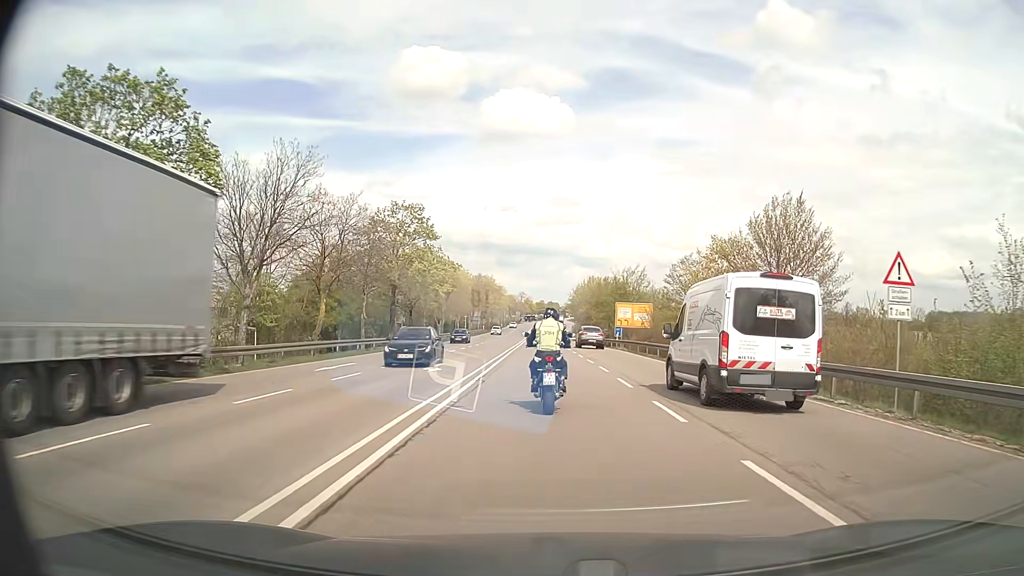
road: secondary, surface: asphalt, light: Day
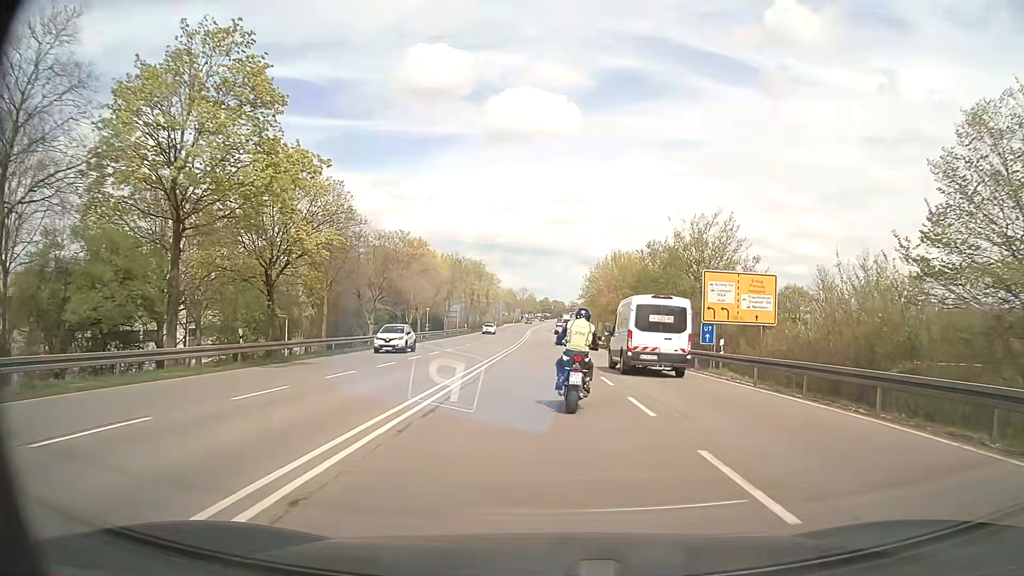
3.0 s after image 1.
(-0.4, +35.5) m; -1°
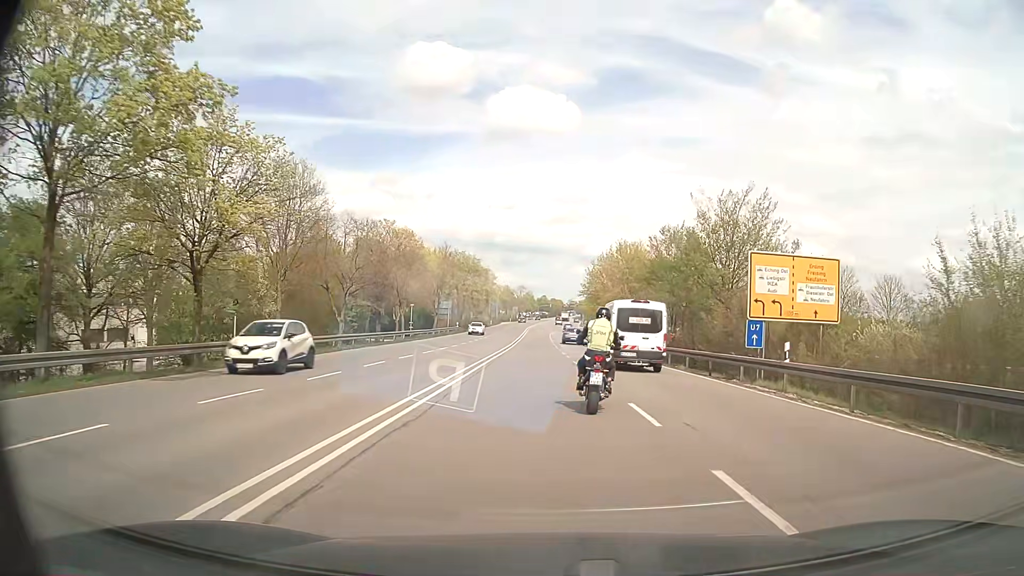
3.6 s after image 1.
(0.0, +7.1) m; 0°
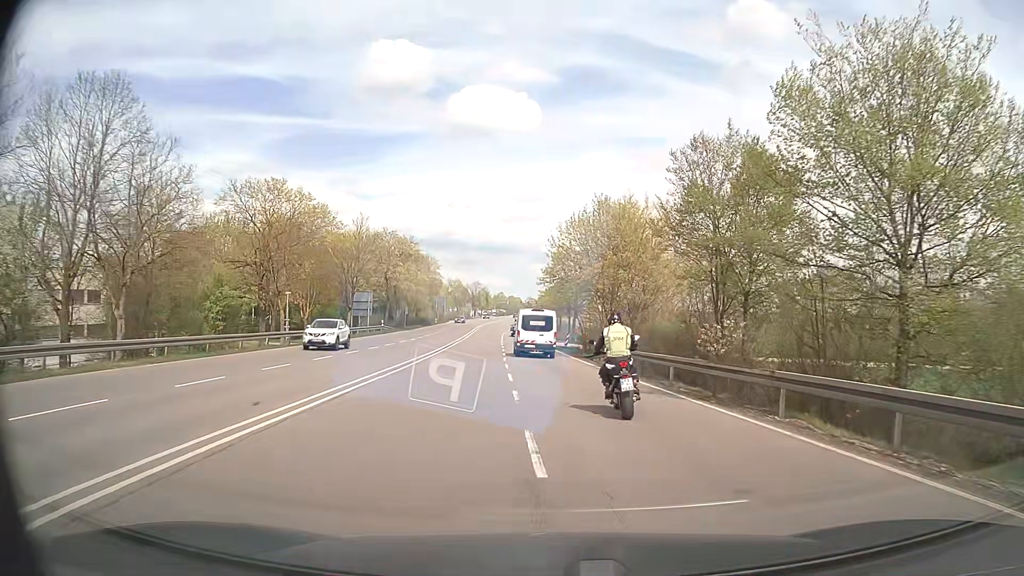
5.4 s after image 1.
(+0.9, +21.2) m; +4°
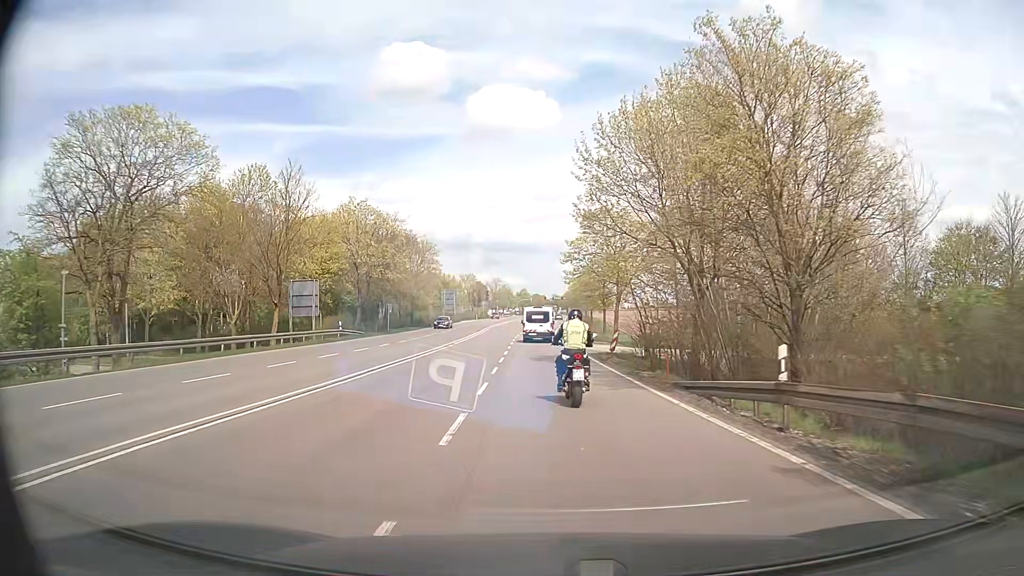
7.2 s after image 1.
(-0.3, +22.6) m; -2°
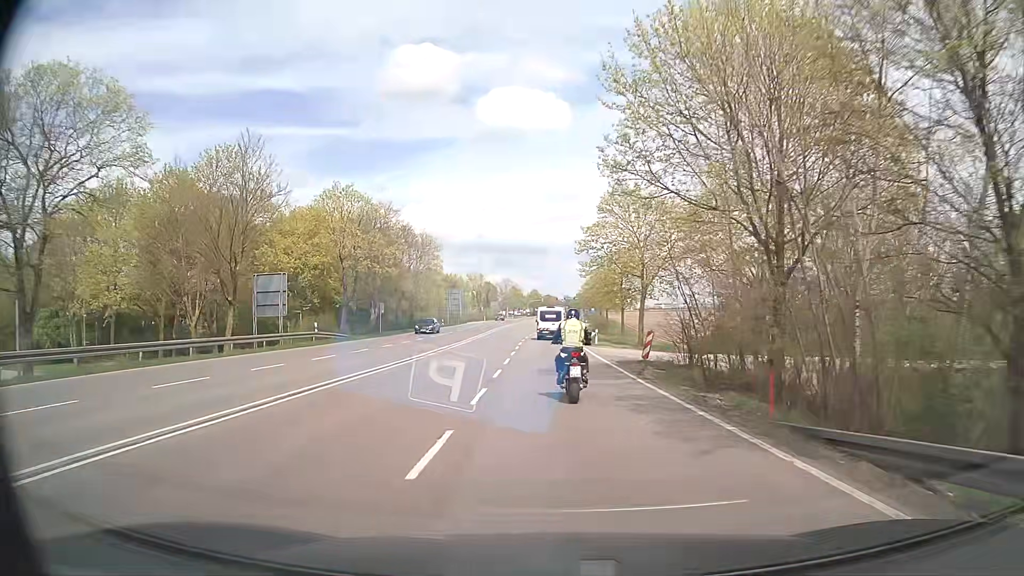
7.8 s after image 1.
(-0.1, +7.9) m; -1°
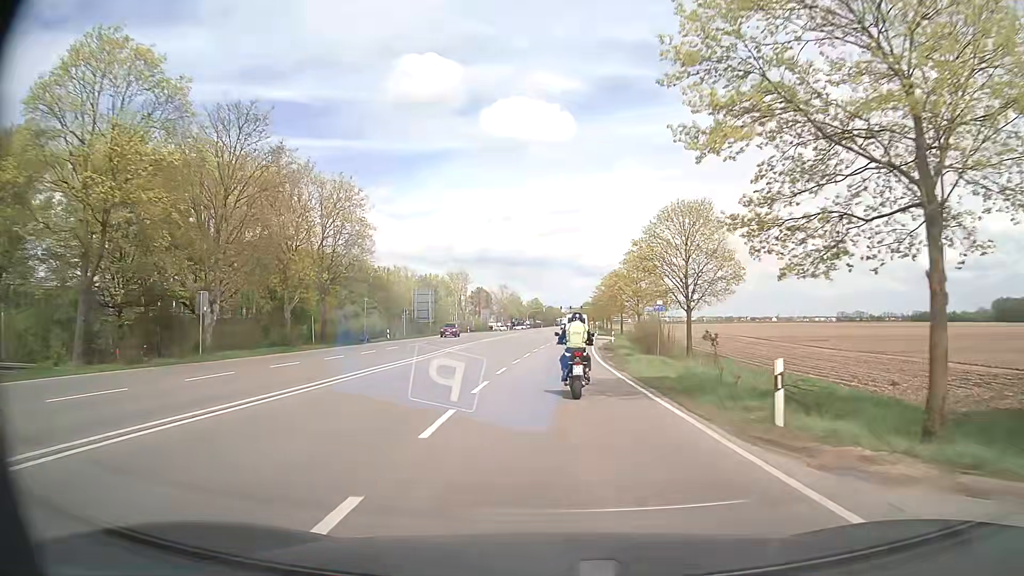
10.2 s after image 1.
(-0.3, +33.9) m; 0°
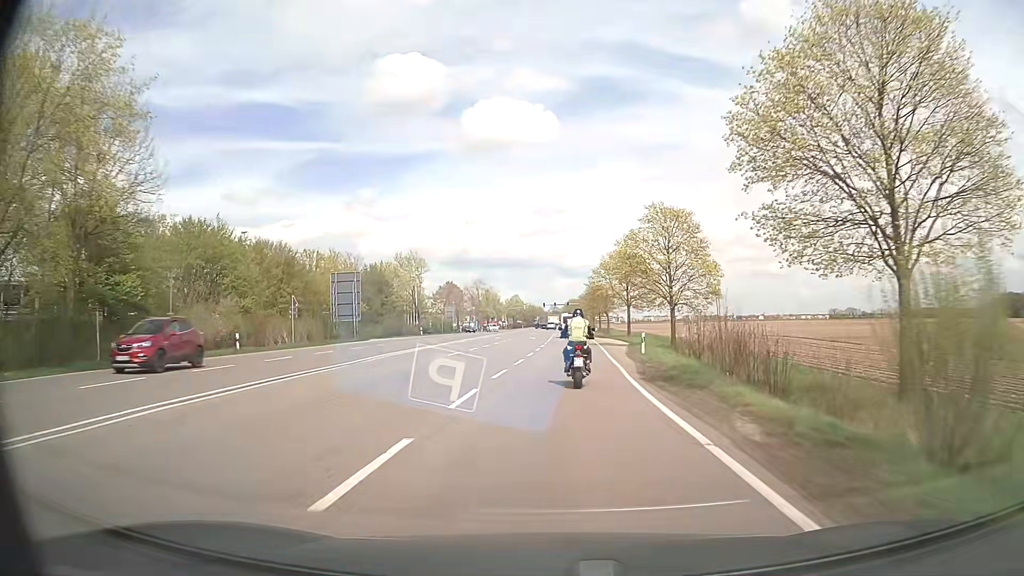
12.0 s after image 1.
(+0.4, +27.5) m; +1°
(0, +10) (0, +20) (0, +30) (+1, +40) (+1, +50) (+2, +60) (+2, +70) (+2, +80) (+3, +90) (+3, +100) m
